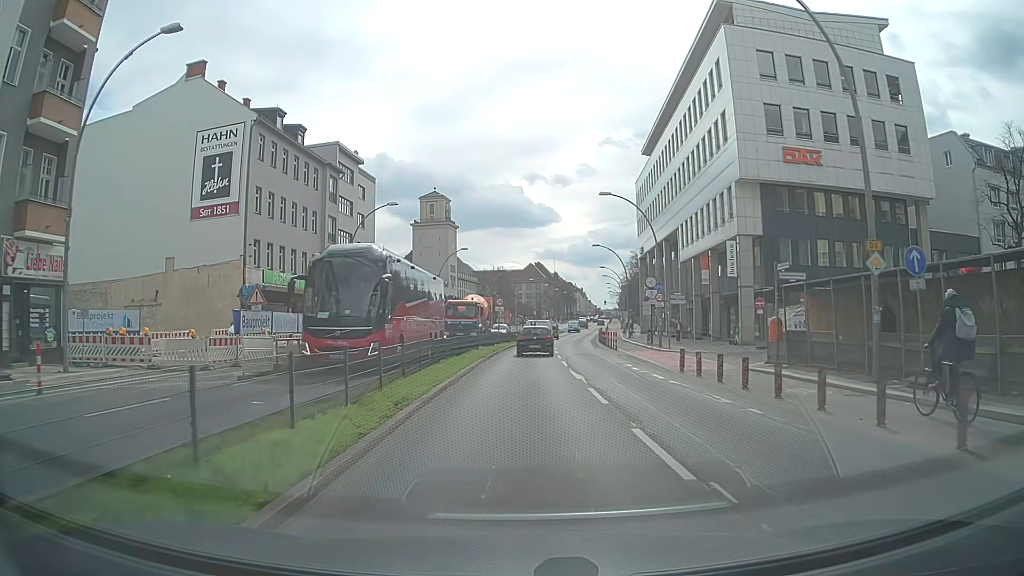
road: primary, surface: asphalt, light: Day
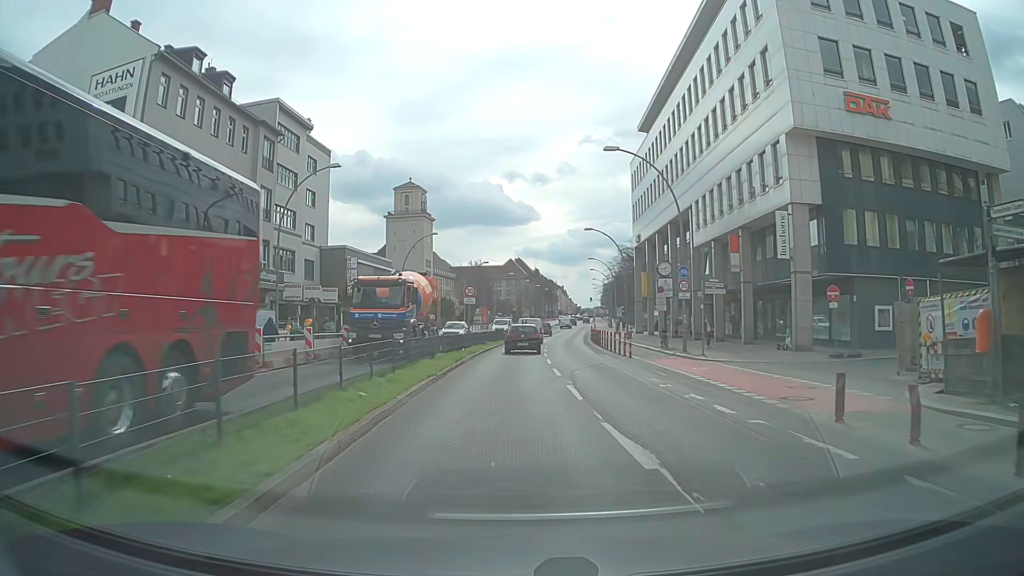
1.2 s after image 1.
(+0.2, +11.6) m; +2°
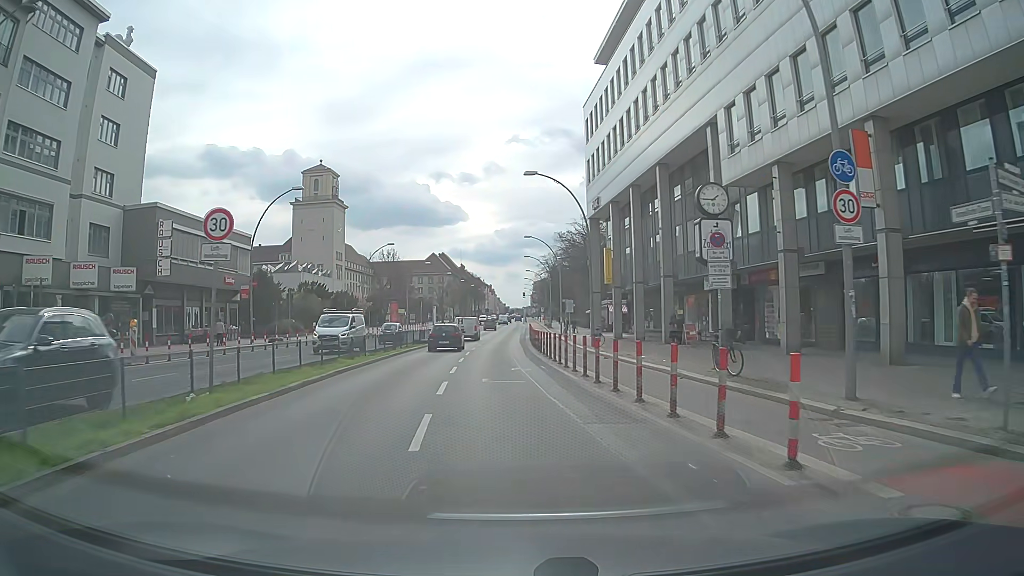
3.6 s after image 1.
(+1.6, +23.1) m; +6°
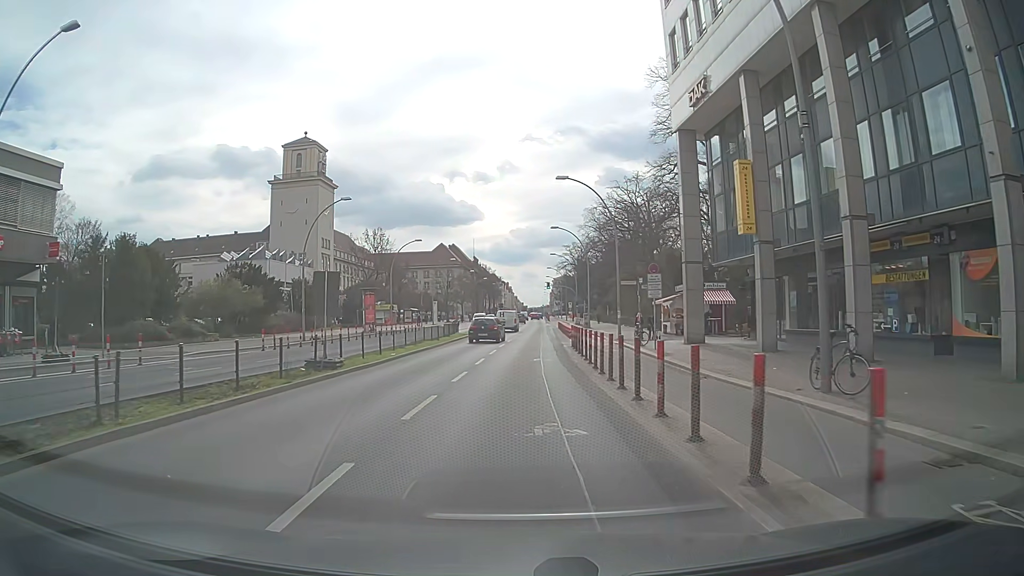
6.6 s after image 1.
(-0.9, +28.0) m; -1°
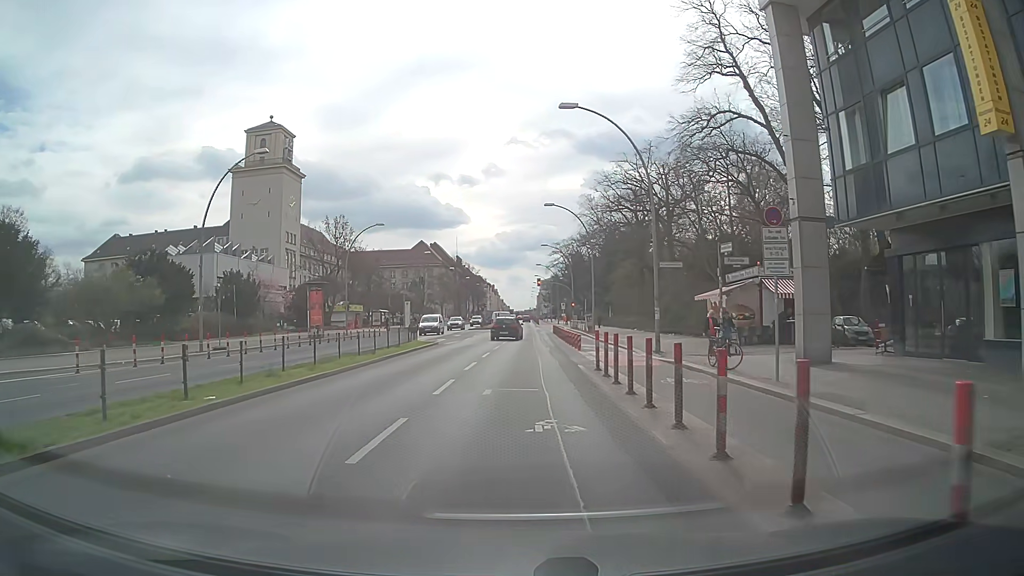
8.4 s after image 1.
(0.0, +15.0) m; 0°
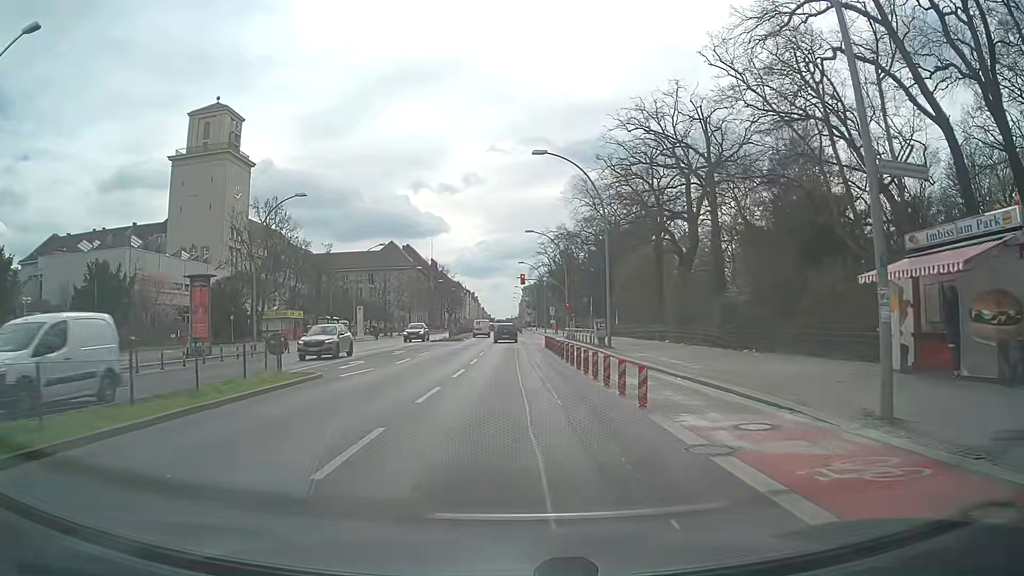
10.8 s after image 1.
(+0.3, +18.7) m; +3°
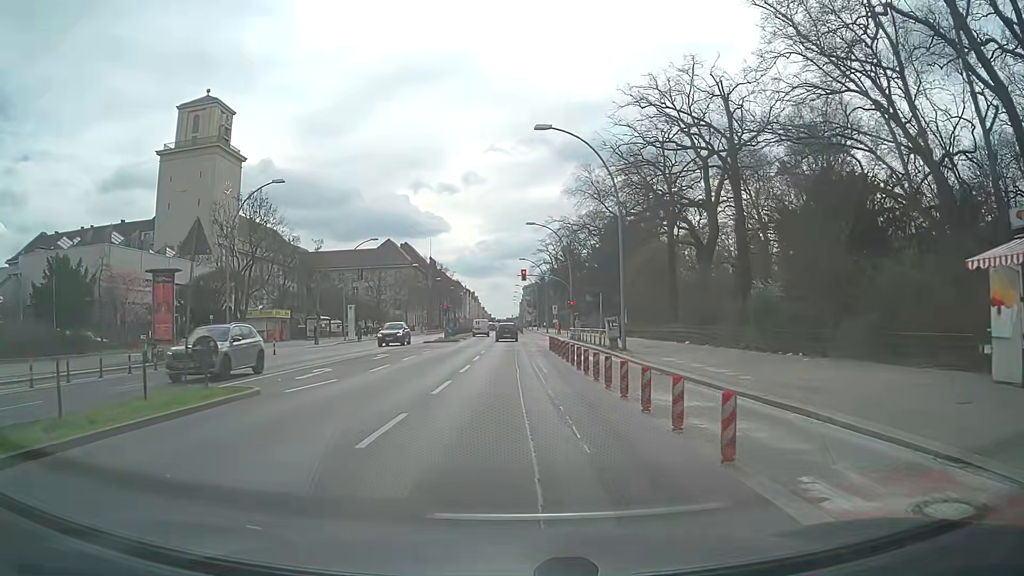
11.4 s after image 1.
(0.0, +4.5) m; 0°
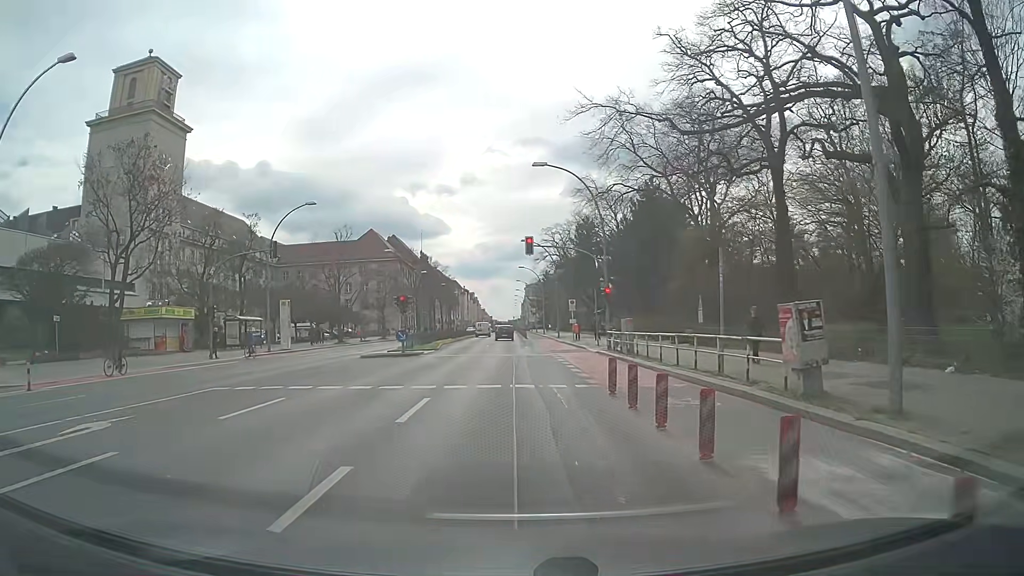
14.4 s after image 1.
(0.0, +22.1) m; 0°
(0, +10) (0, +20) (0, +30) (0, +40) (0, +50) (0, +60) (-1, +70) (-1, +80) (-1, +90) (-1, +100) m
